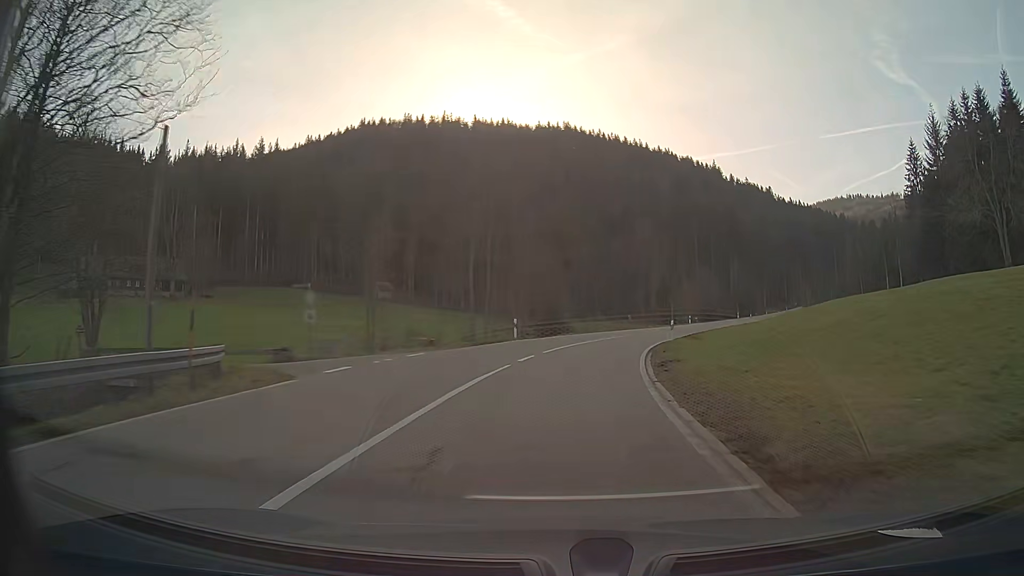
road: secondary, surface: asphalt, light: Day
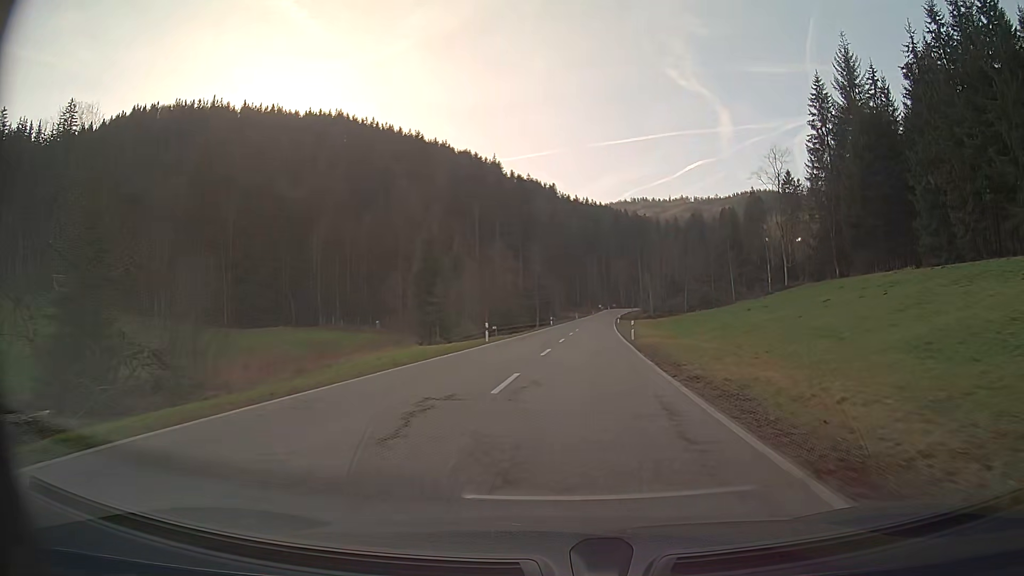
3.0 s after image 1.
(+8.4, +48.5) m; +19°
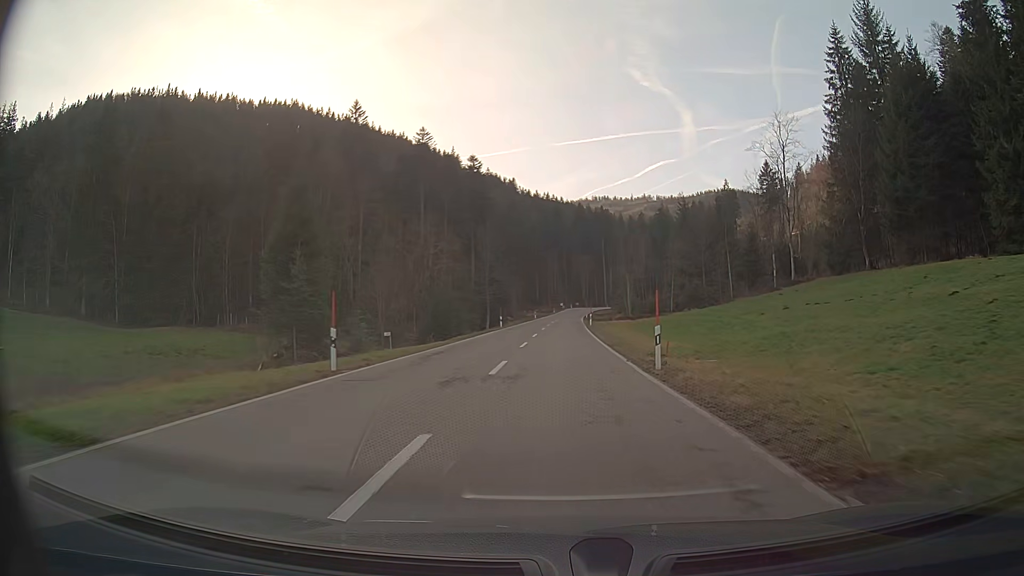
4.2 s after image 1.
(+0.6, +20.4) m; +3°
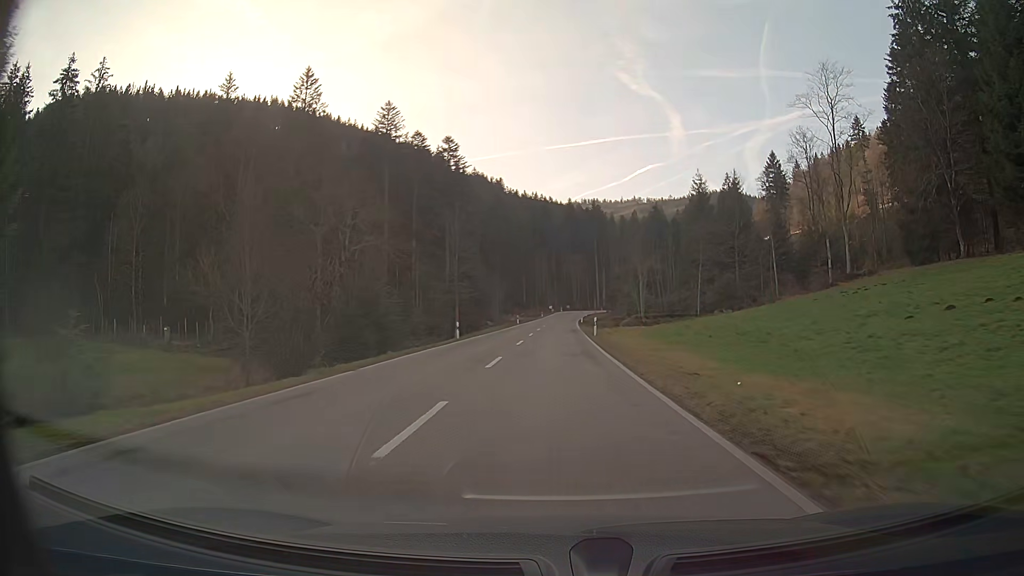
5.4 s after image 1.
(+0.1, +21.0) m; +1°
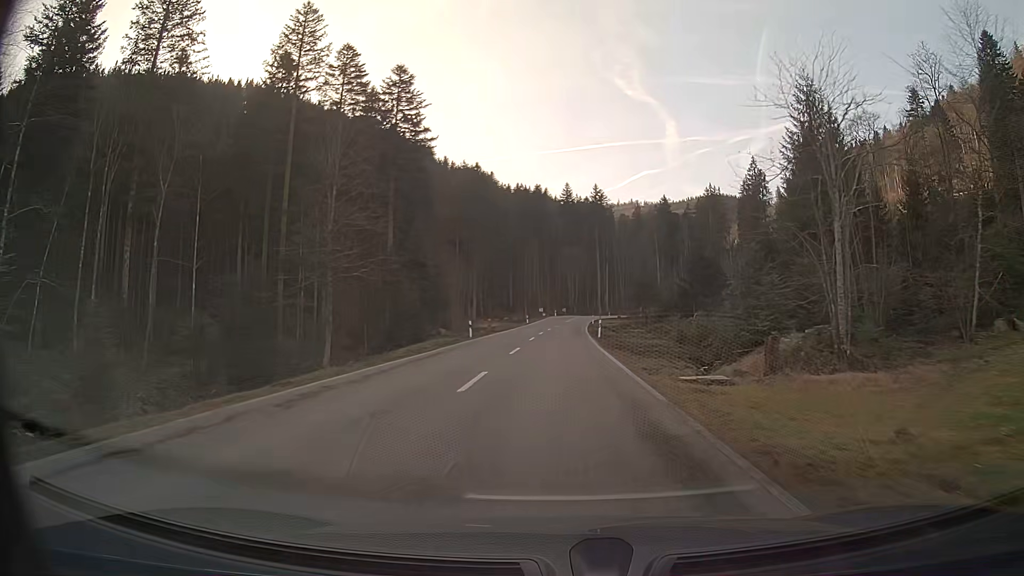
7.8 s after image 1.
(+0.2, +42.5) m; +1°
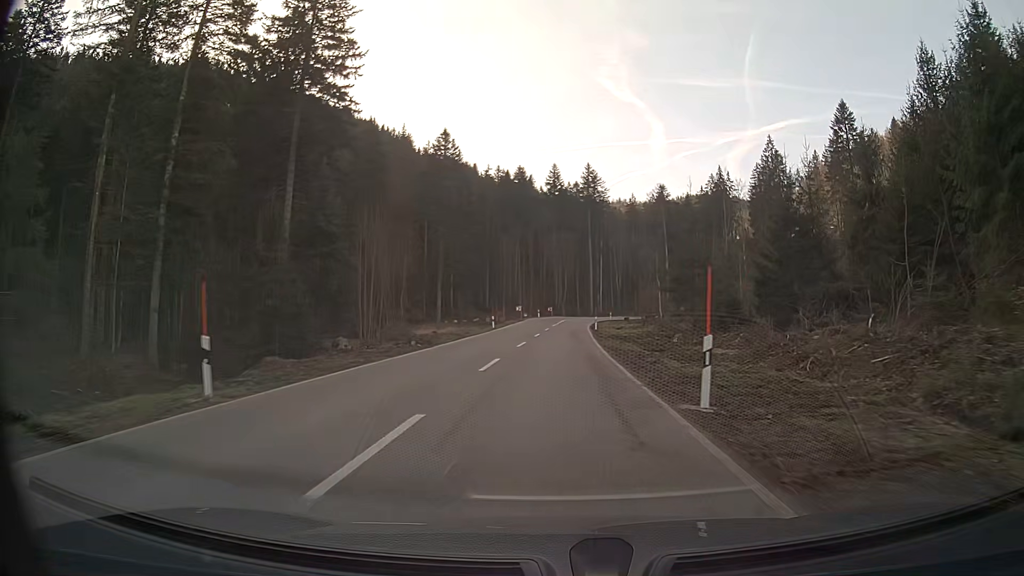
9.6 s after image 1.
(+0.3, +31.7) m; +1°
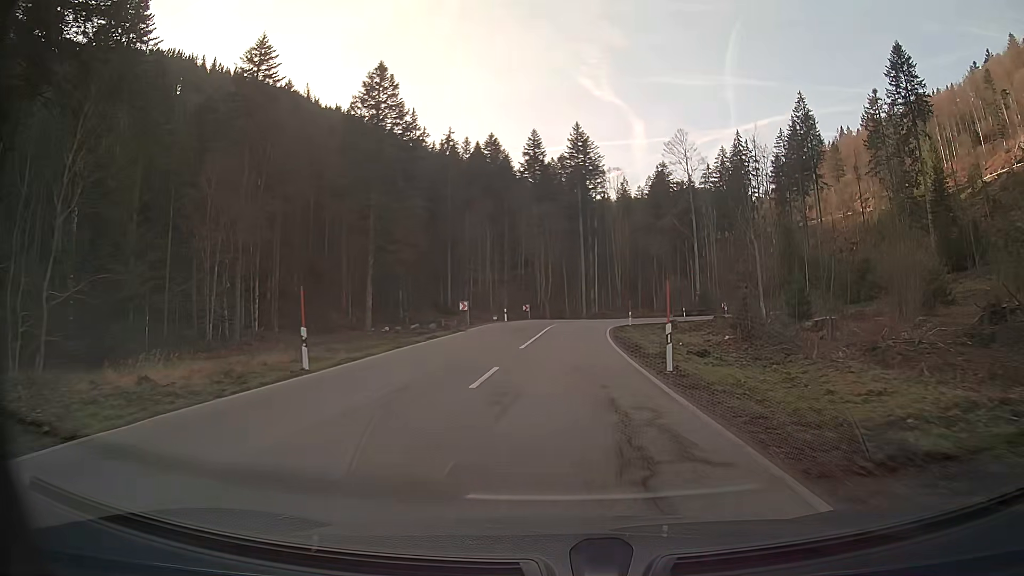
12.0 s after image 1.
(+0.6, +40.5) m; +2°
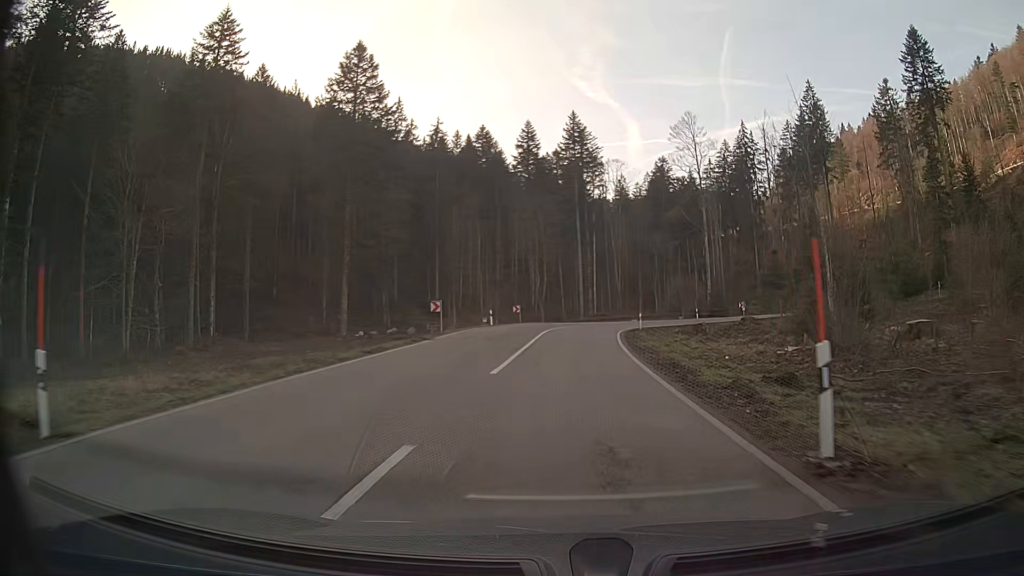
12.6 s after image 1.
(0.0, +9.2) m; +1°
(0, +10) (0, +20) (+1, +30) (+2, +40) (+5, +49) (+13, +55) (+23, +55) (+32, +51) (+41, +46) (+49, +41) m
